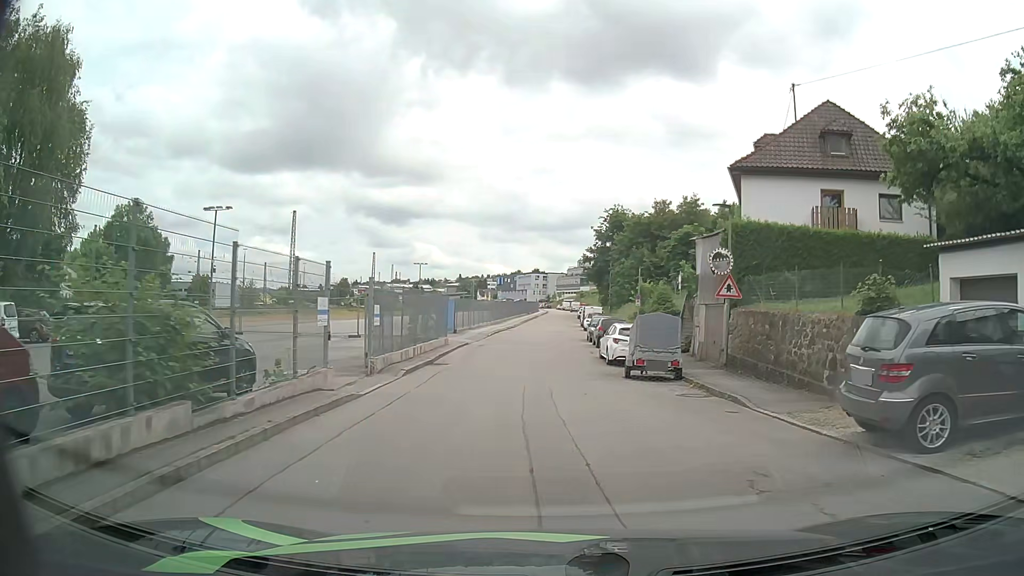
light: Day
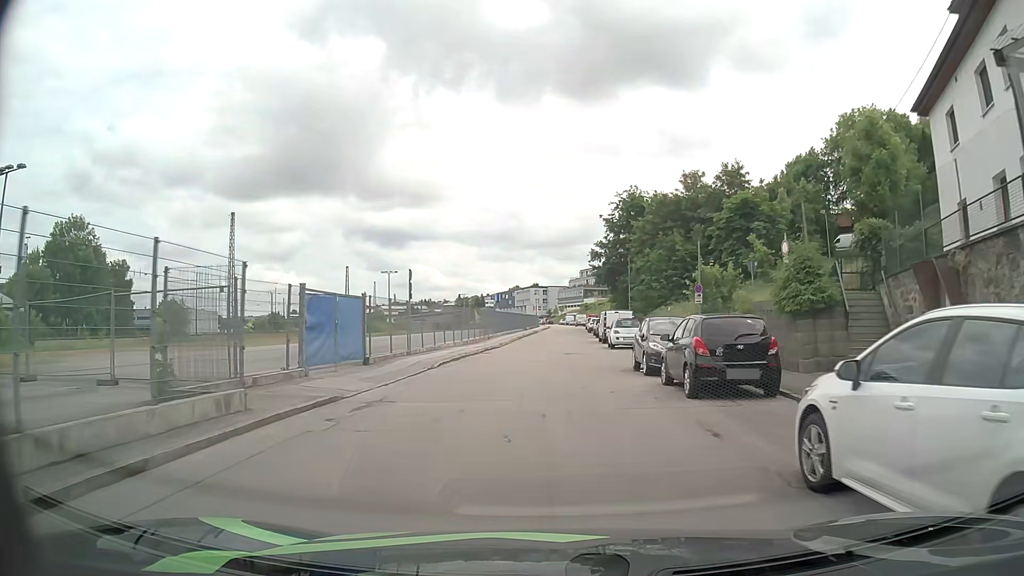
(0.0, +21.3) m; 0°
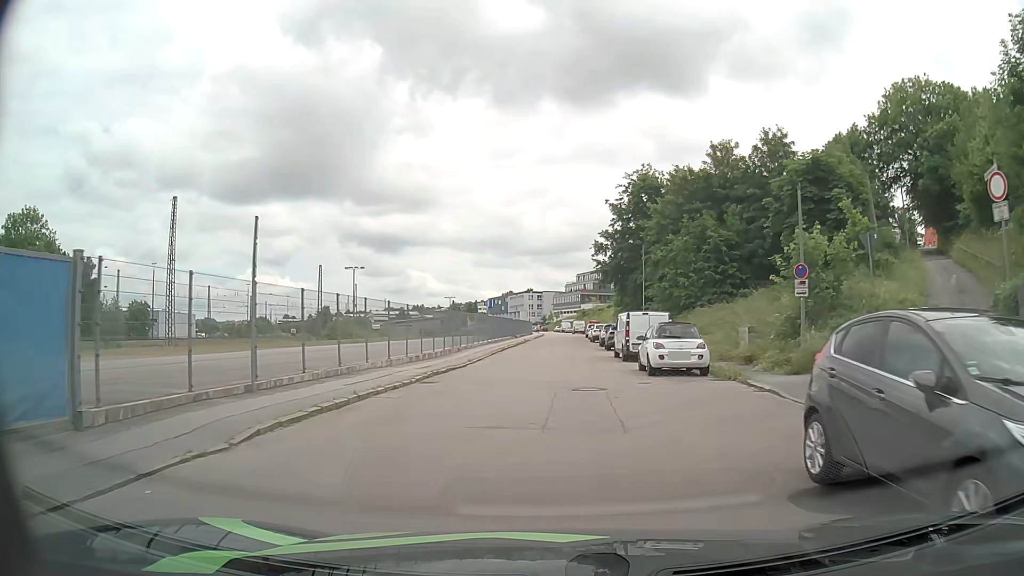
(+0.1, +13.9) m; +1°
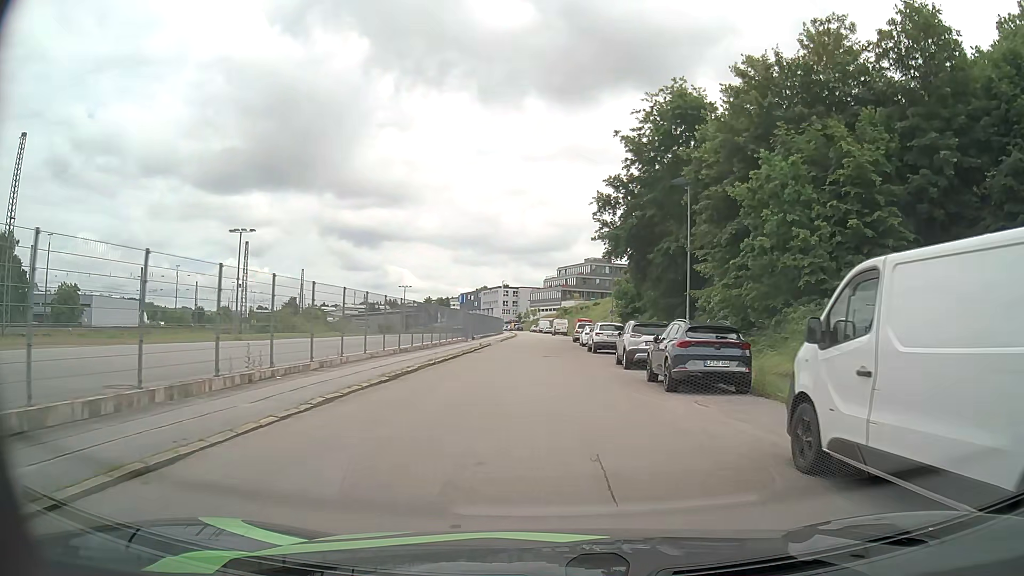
(0.0, +24.4) m; +1°
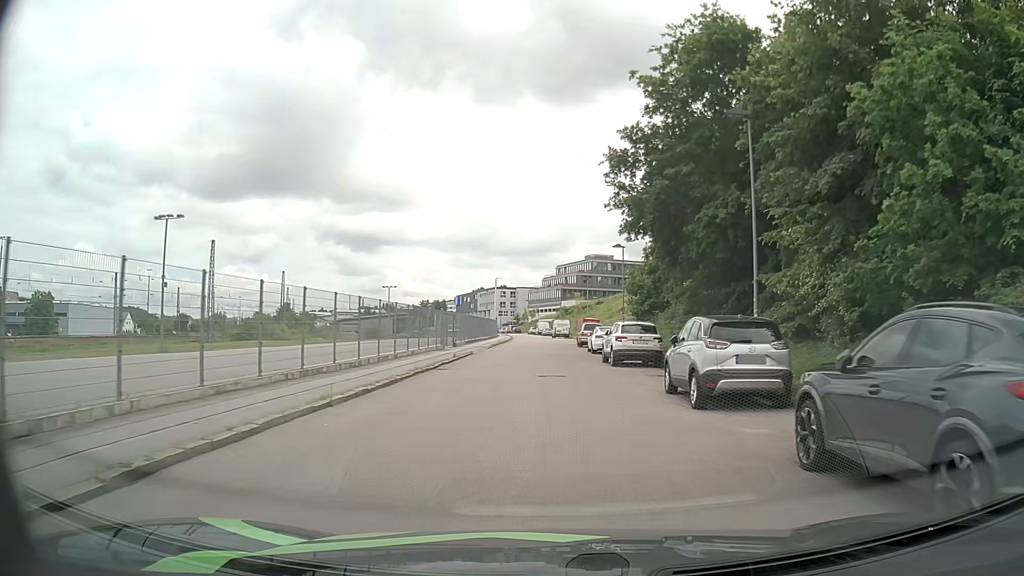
(+0.1, +10.7) m; +1°
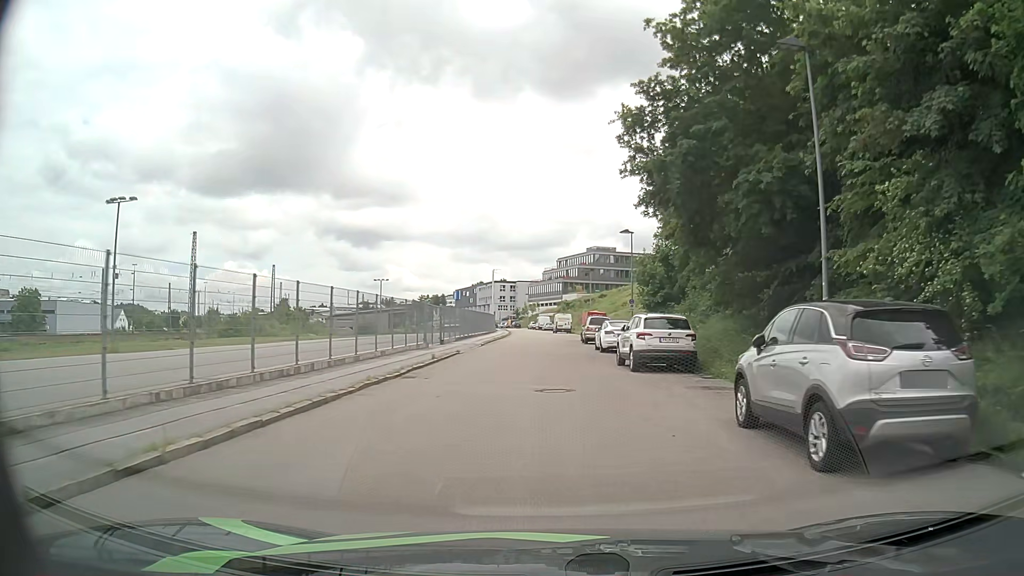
(0.0, +5.4) m; -1°
